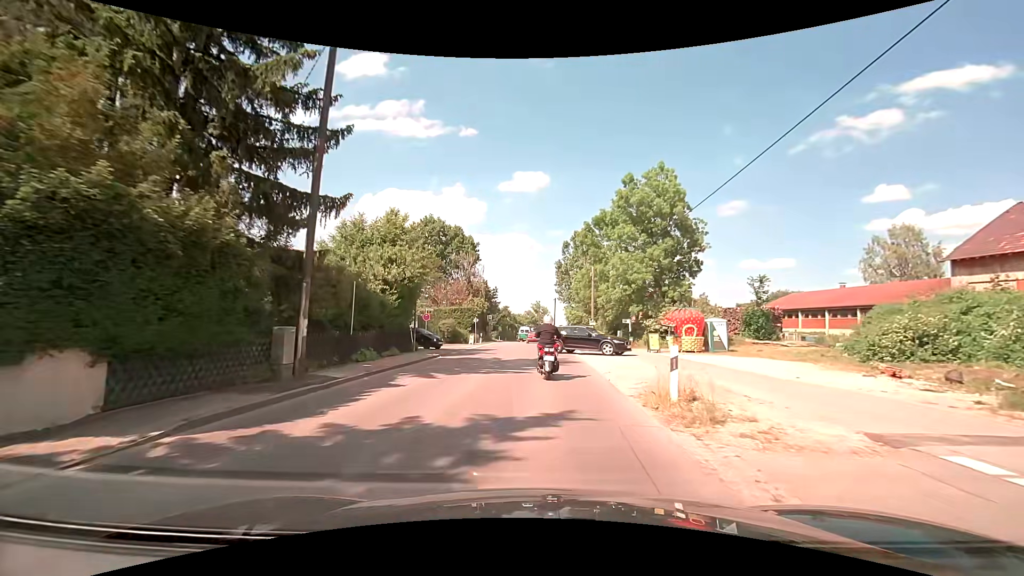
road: secondary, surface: asphalt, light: Day
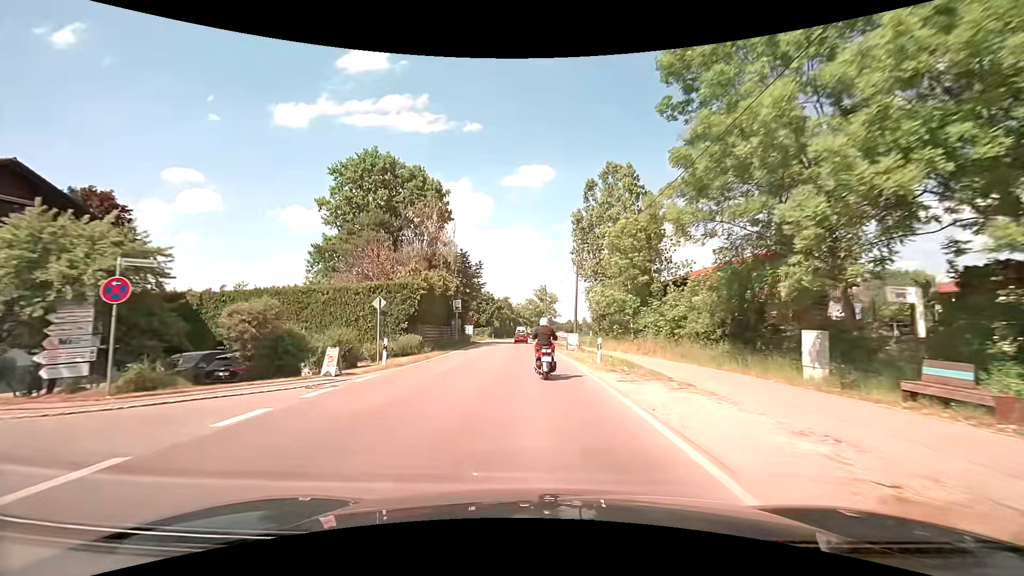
(0.0, +33.0) m; -1°
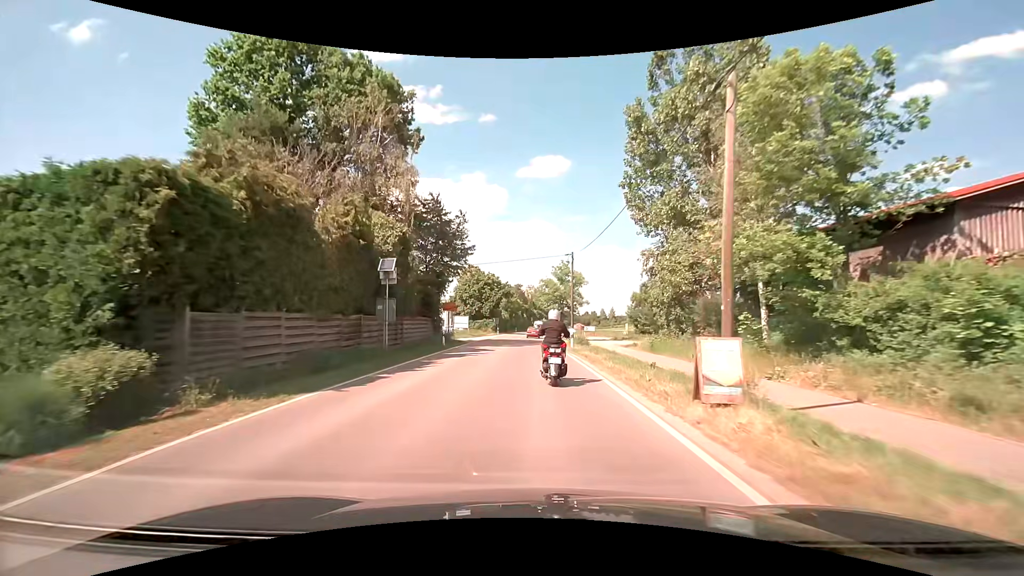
(-0.4, +23.1) m; -2°
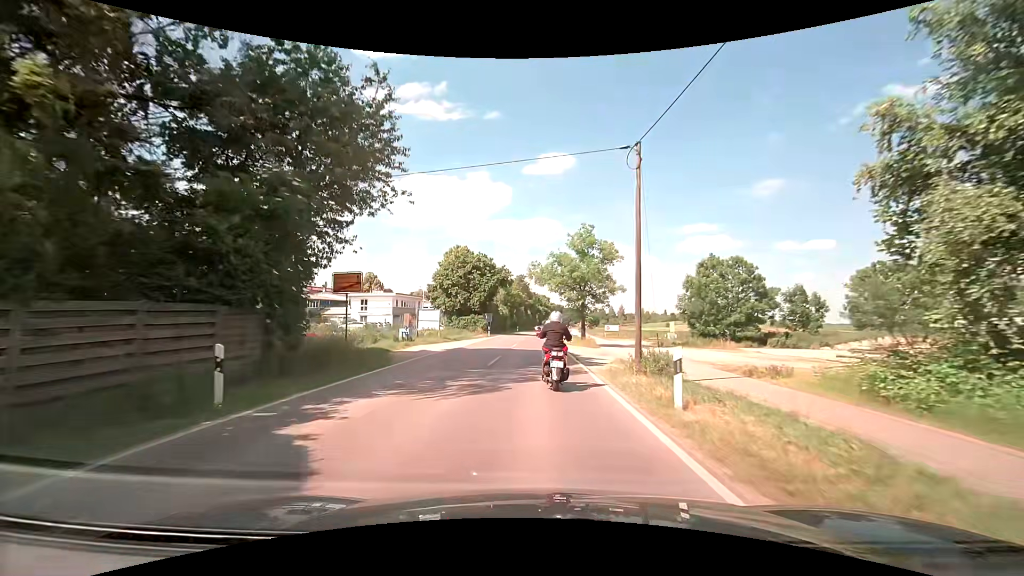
(-0.1, +21.8) m; 0°
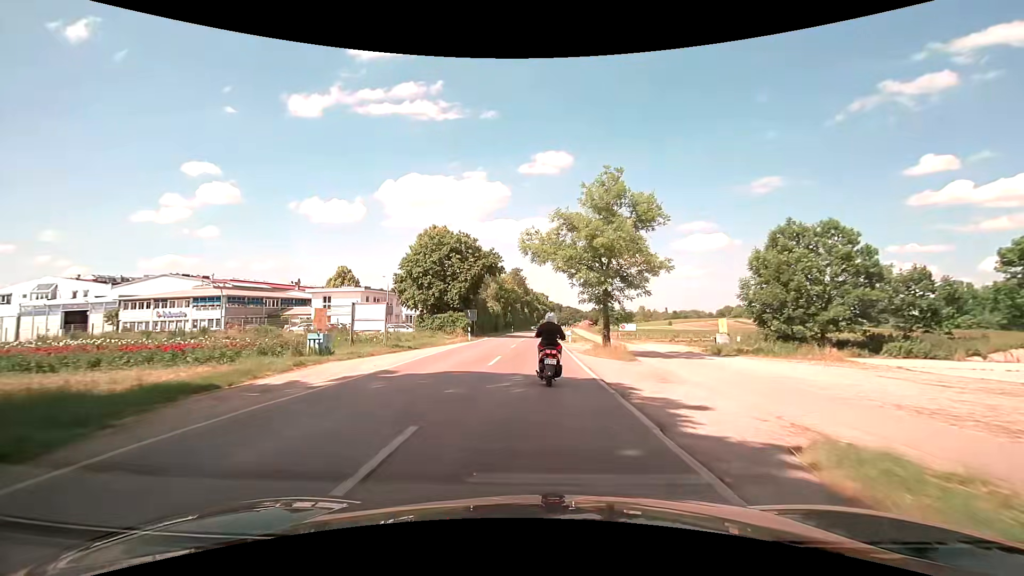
(0.0, +14.6) m; 0°
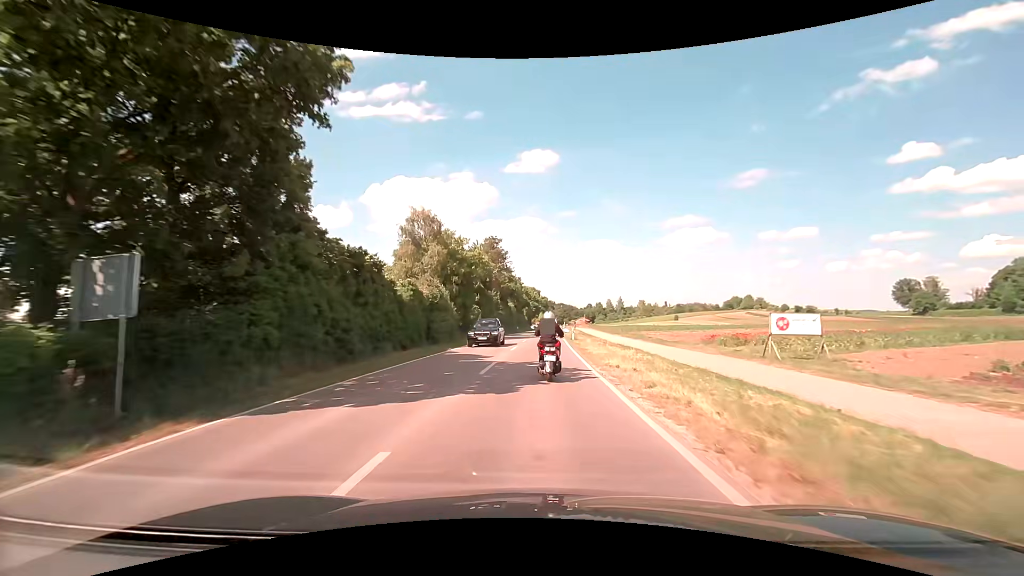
(+0.2, +41.1) m; +1°
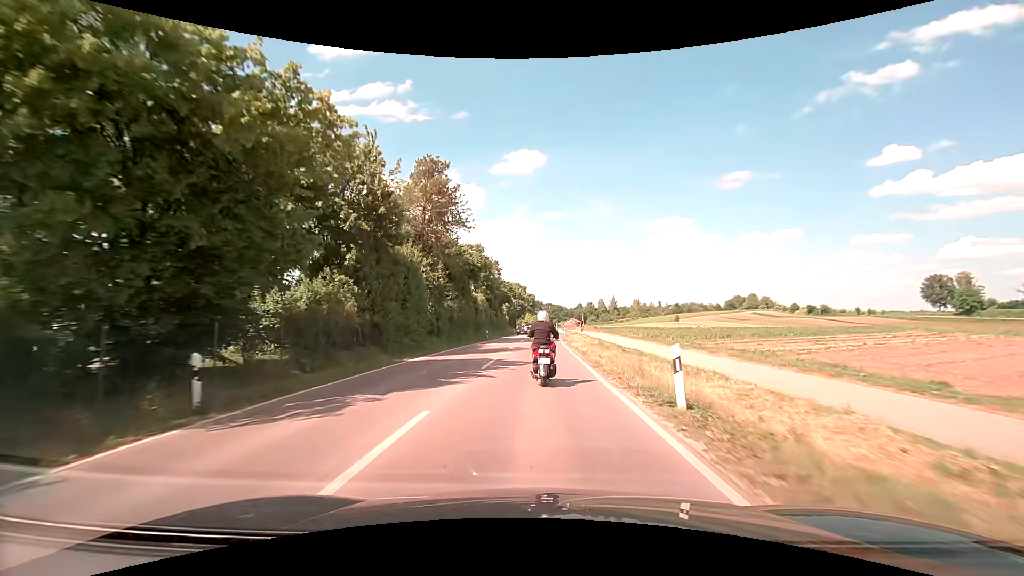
(+0.5, +35.3) m; +1°
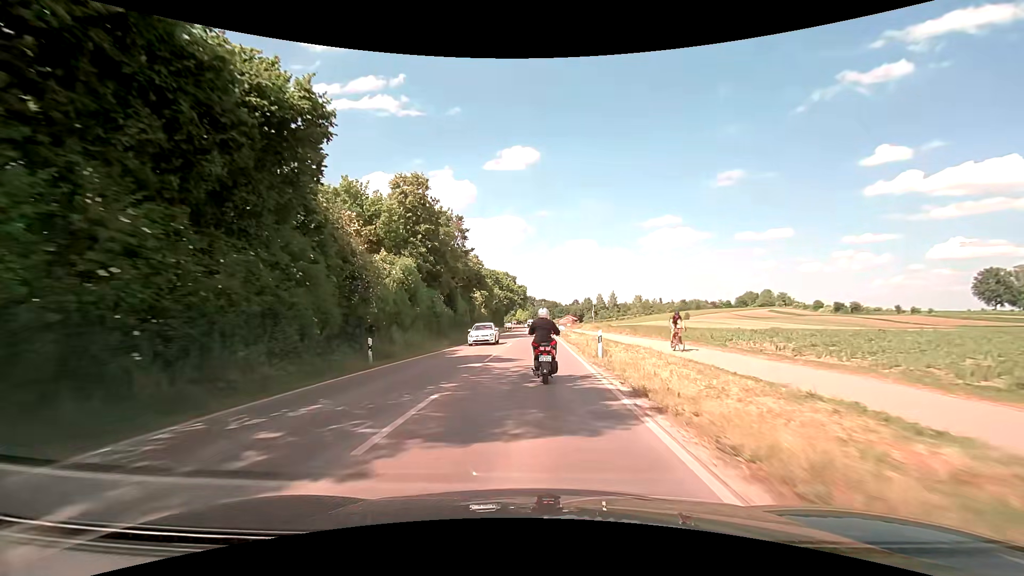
(+0.4, +35.9) m; +1°
(0, +10) (0, +20) (0, +30) (0, +40) (0, +50) (0, +60) (0, +70) (0, +80) (0, +90) (0, +100) m
